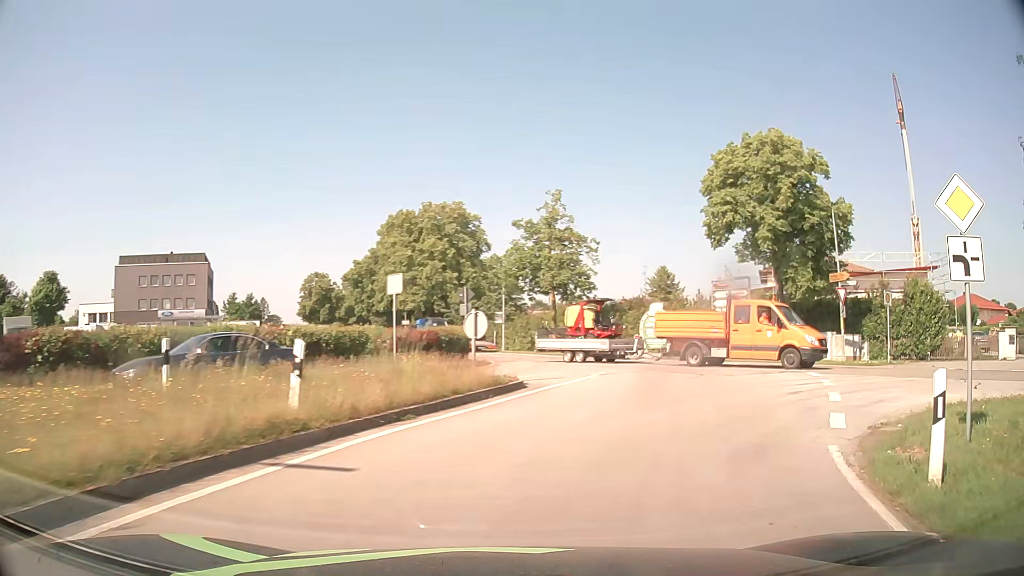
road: primary_link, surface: asphalt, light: Day
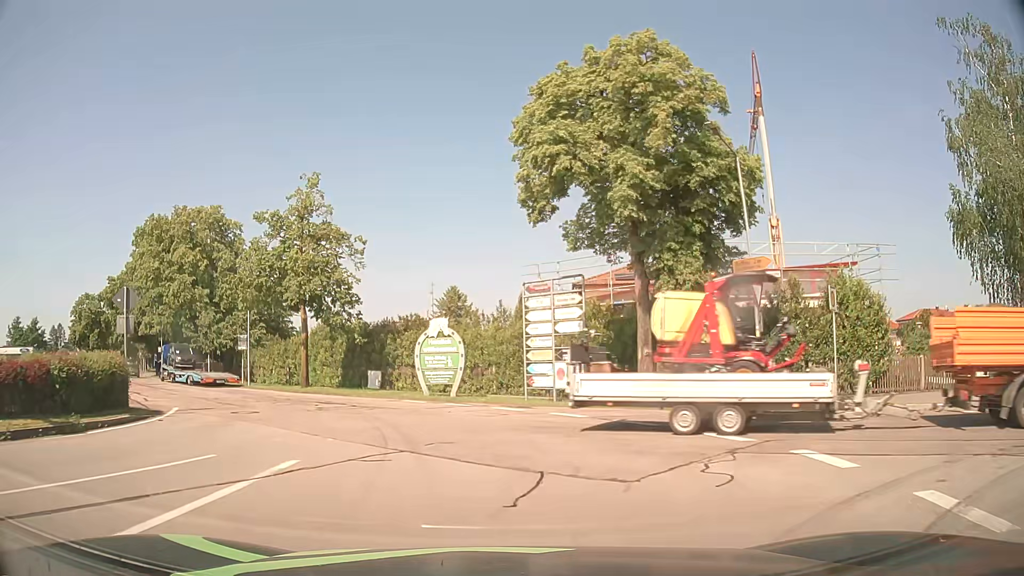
(+2.8, +12.0) m; +19°
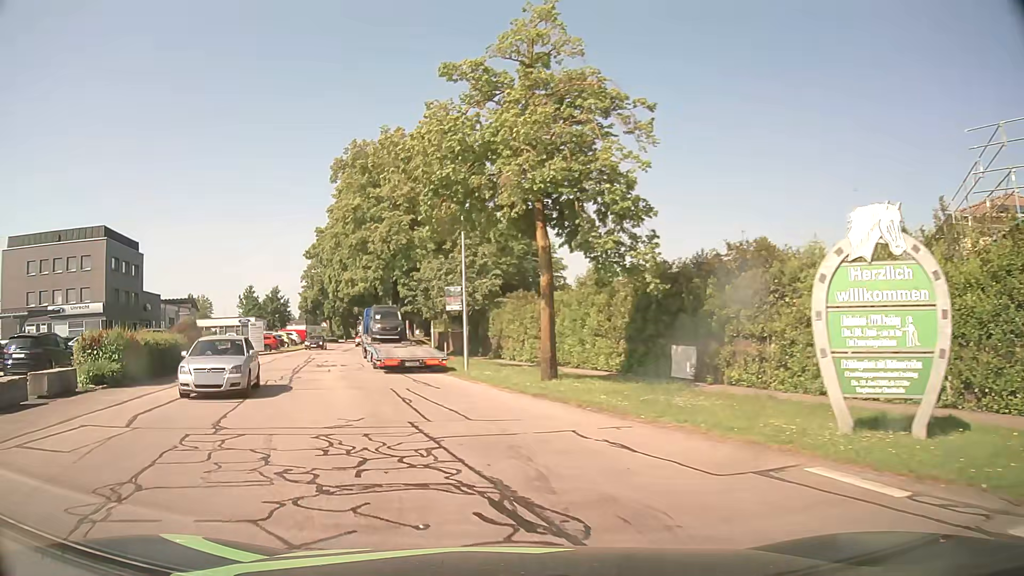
(-2.8, +17.6) m; -24°
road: unclassified
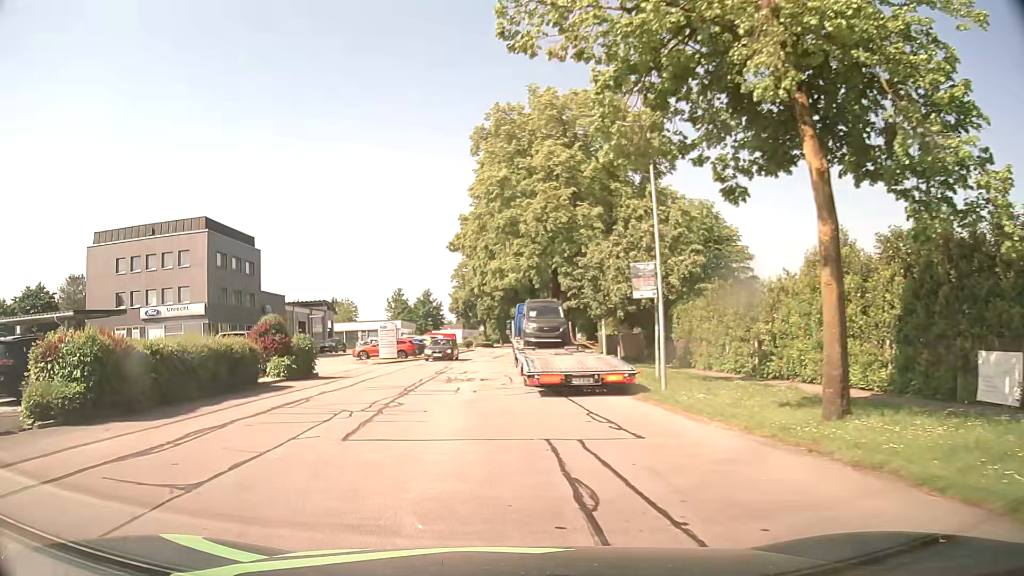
(-1.0, +8.7) m; -14°
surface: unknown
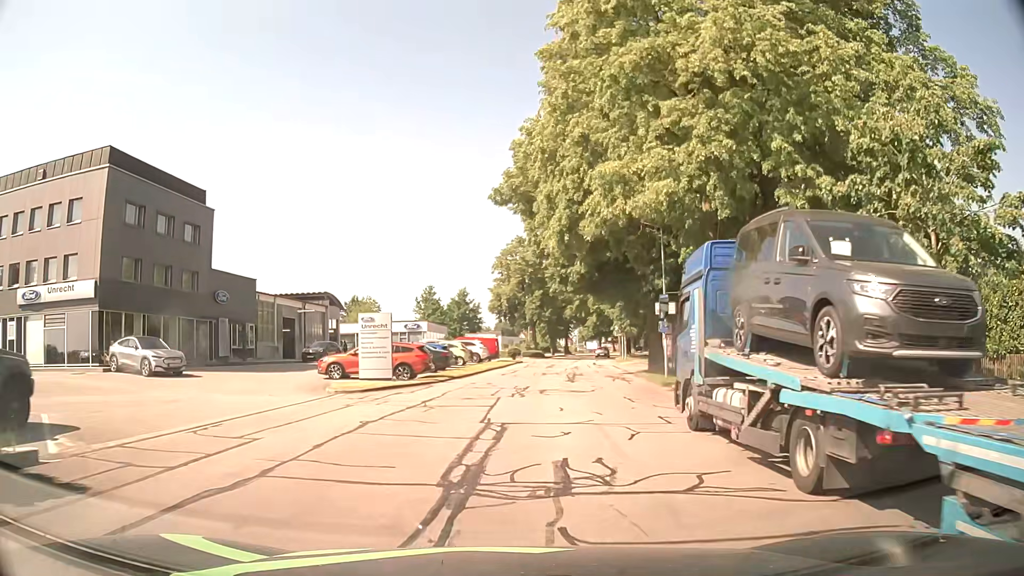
(-2.2, +21.4) m; -4°
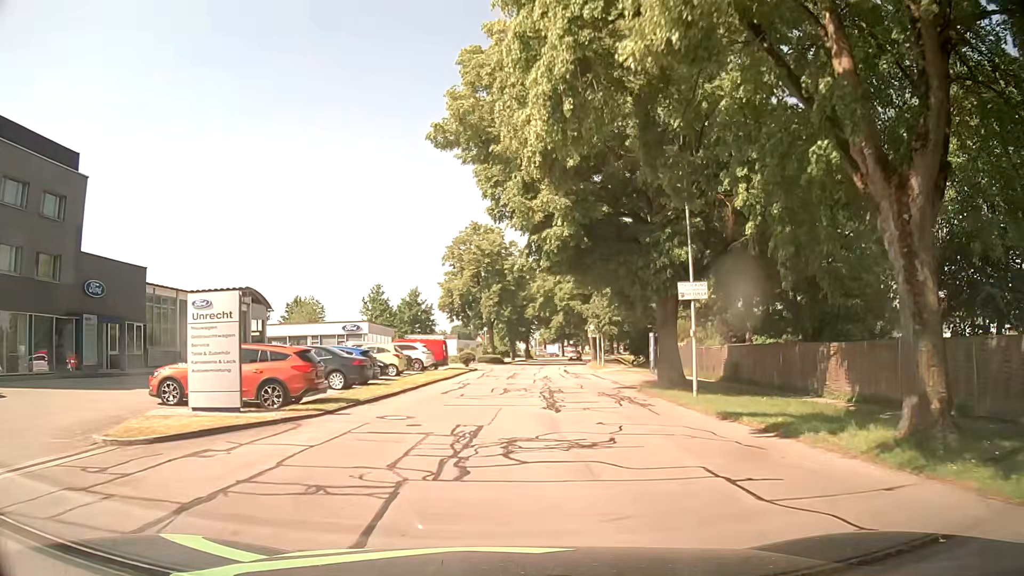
(+0.4, +10.9) m; +4°
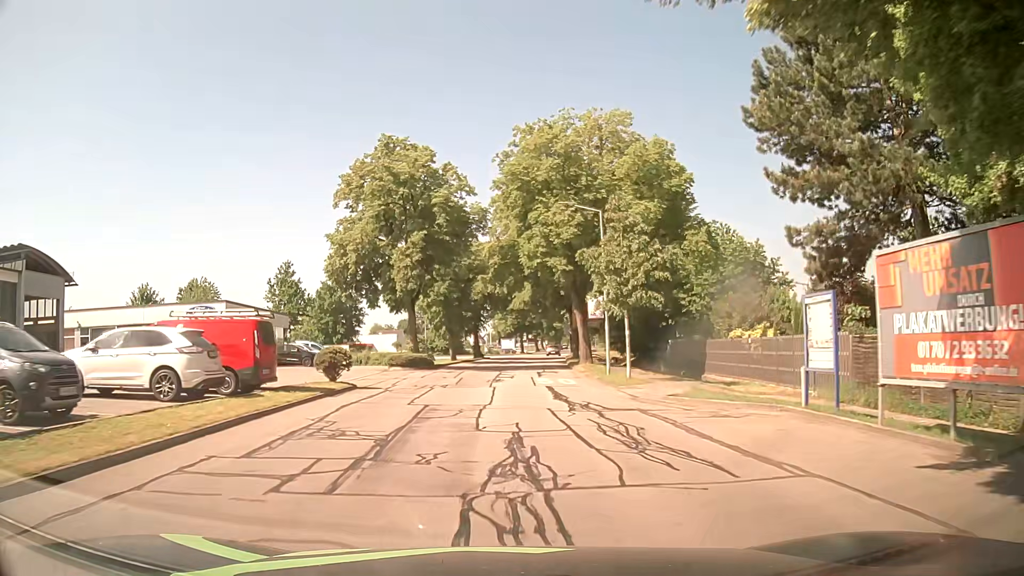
(+1.0, +26.3) m; +3°
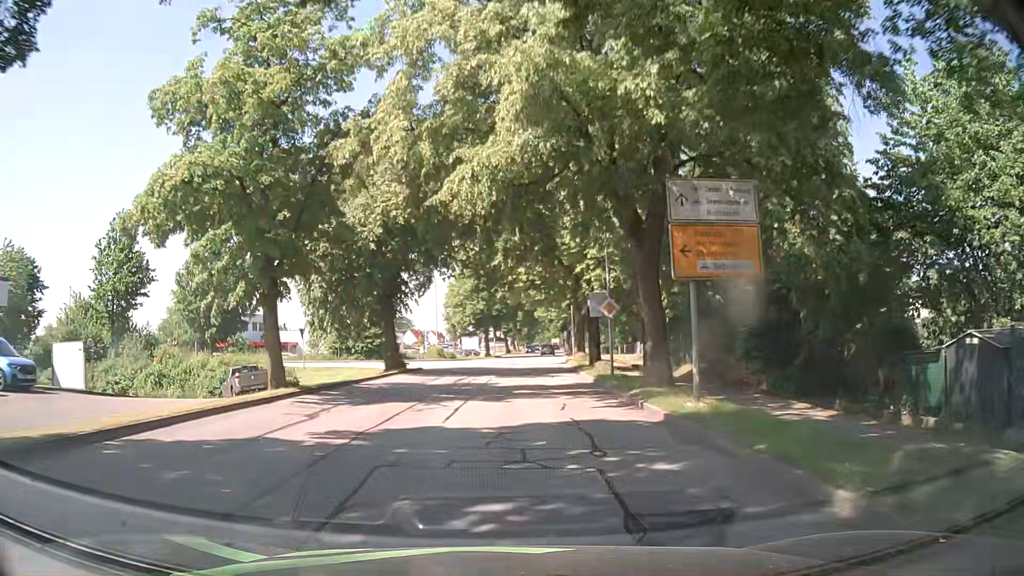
(+1.1, +36.0) m; +3°
(0, +10) (0, +20) (+1, +30) (+2, +40) (+2, +50) (+3, +60) (+4, +70) (+5, +80) (+6, +90) (+7, +100) m
